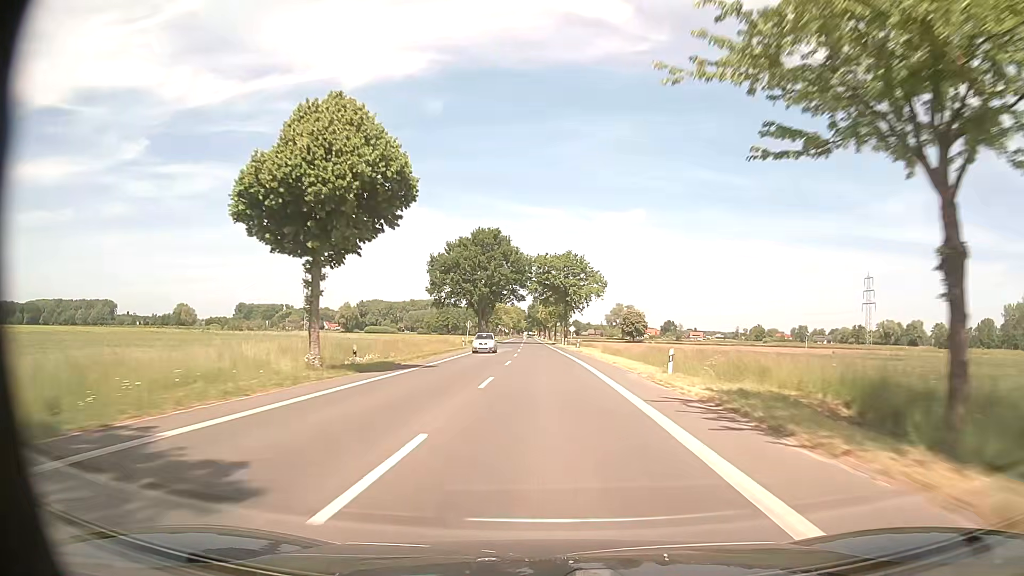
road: tertiary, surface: asphalt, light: Day
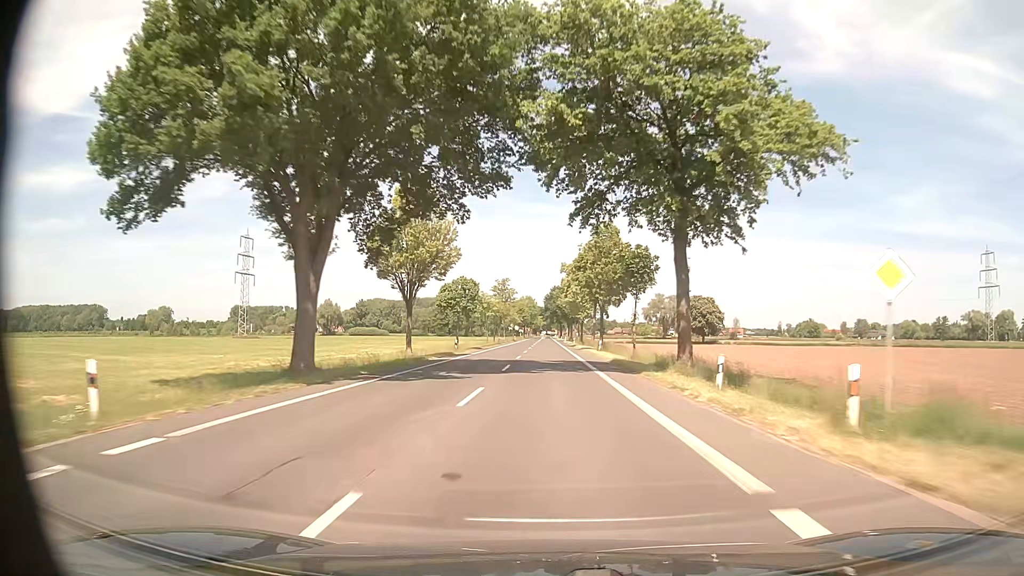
(-1.5, +80.6) m; -2°
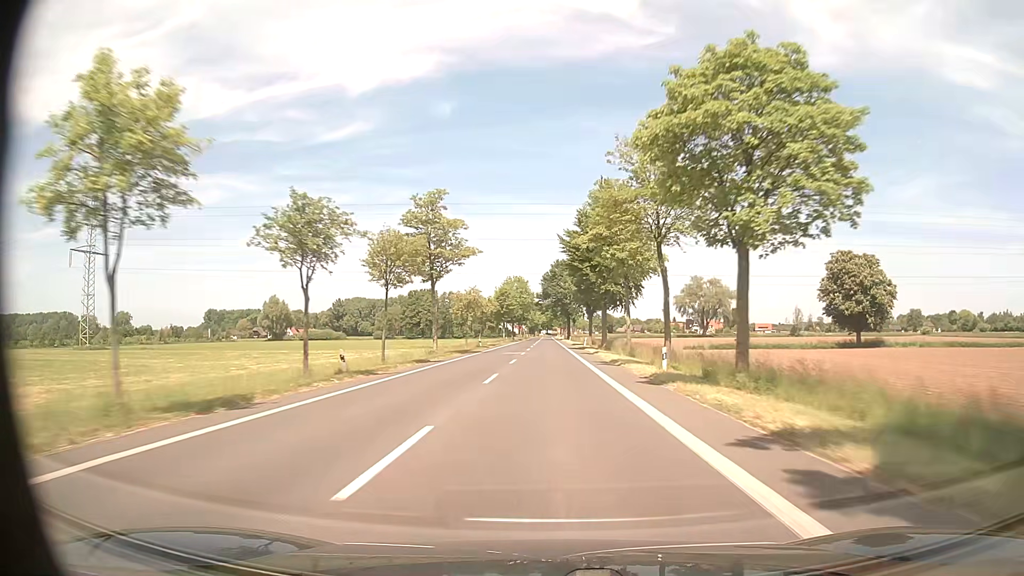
(0.0, +81.2) m; 0°
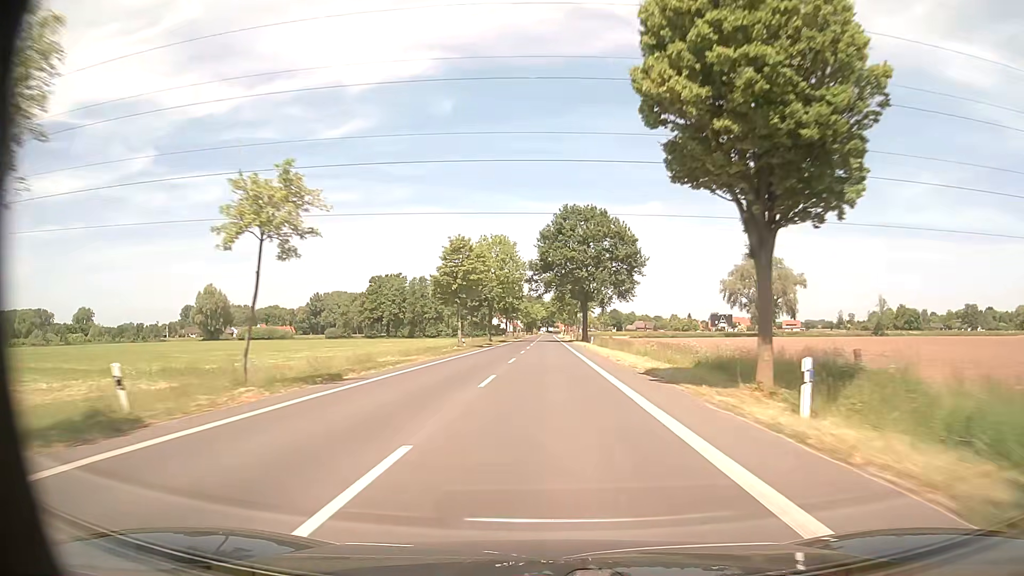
(+0.1, +64.8) m; 0°
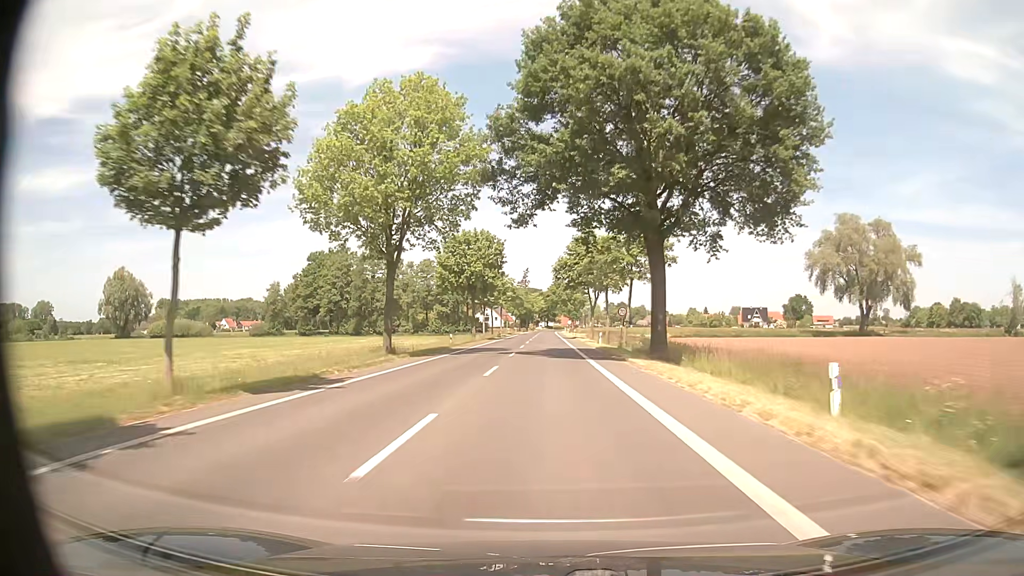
(0.0, +59.6) m; 0°
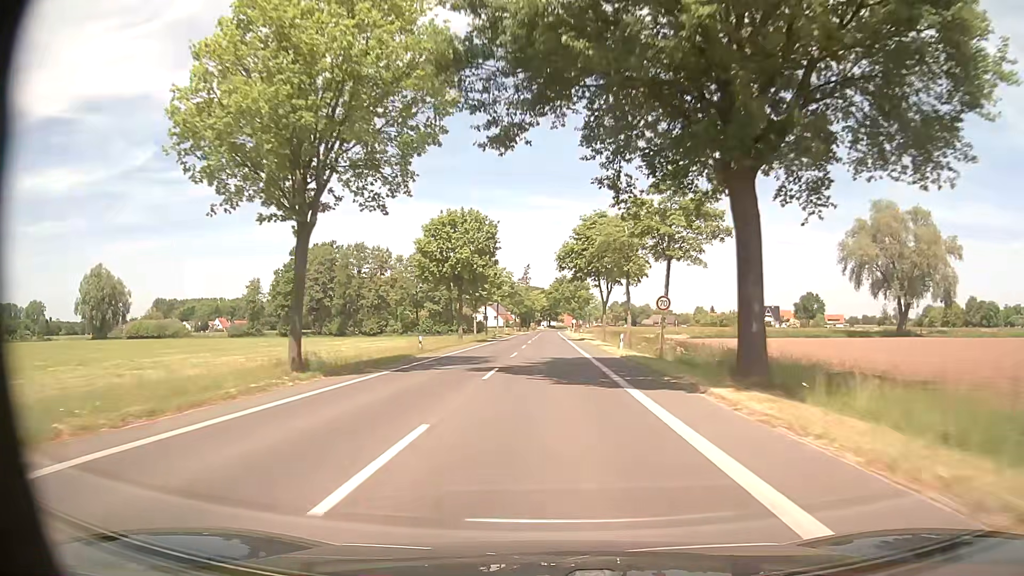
(0.0, +13.2) m; 0°
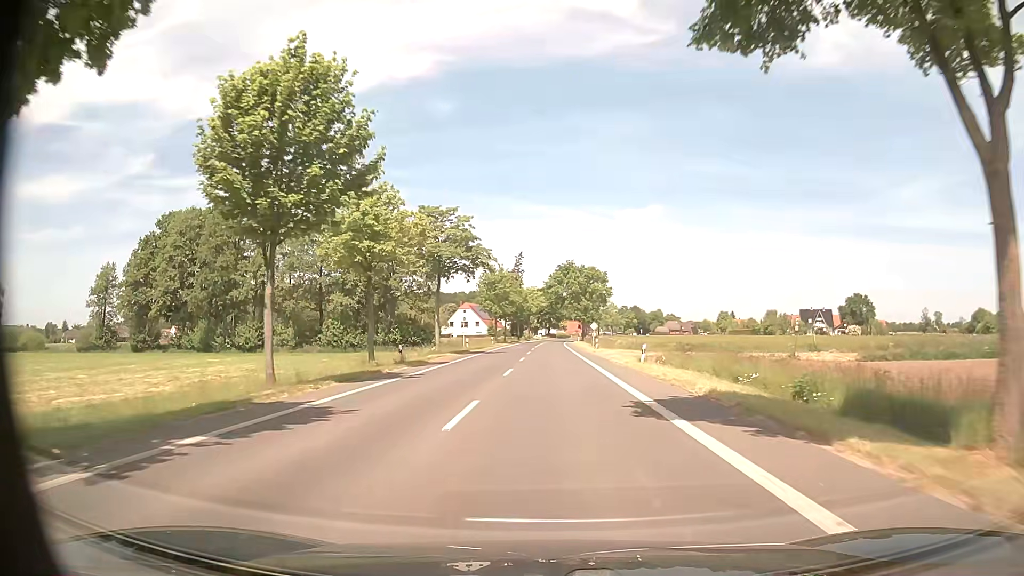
(0.0, +57.5) m; 0°
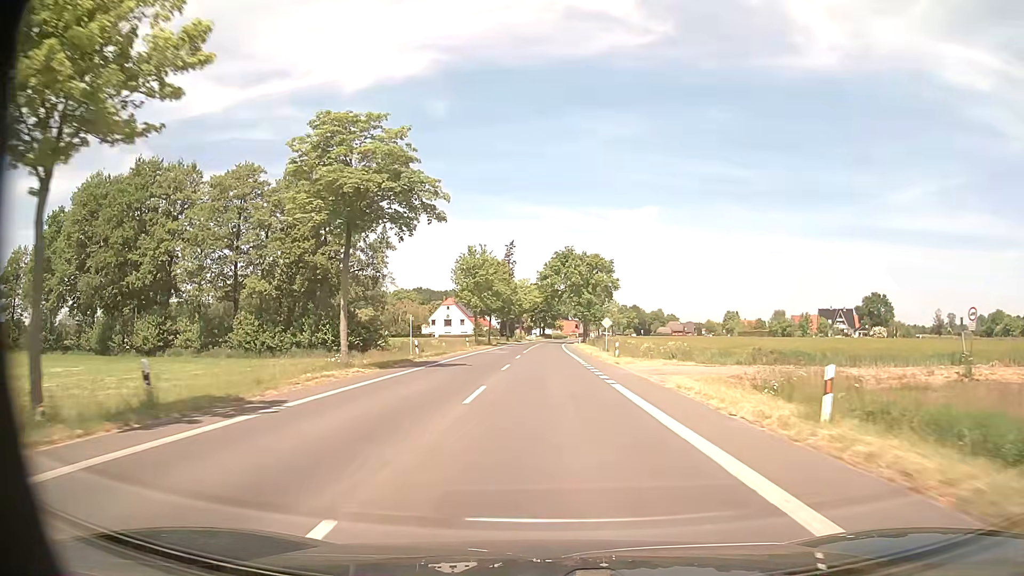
(+0.1, +21.7) m; 0°
(0, +10) (0, +20) (0, +30) (0, +40) (0, +50) (0, +60) (0, +70) (0, +80) (0, +90) (+1, +100) m
